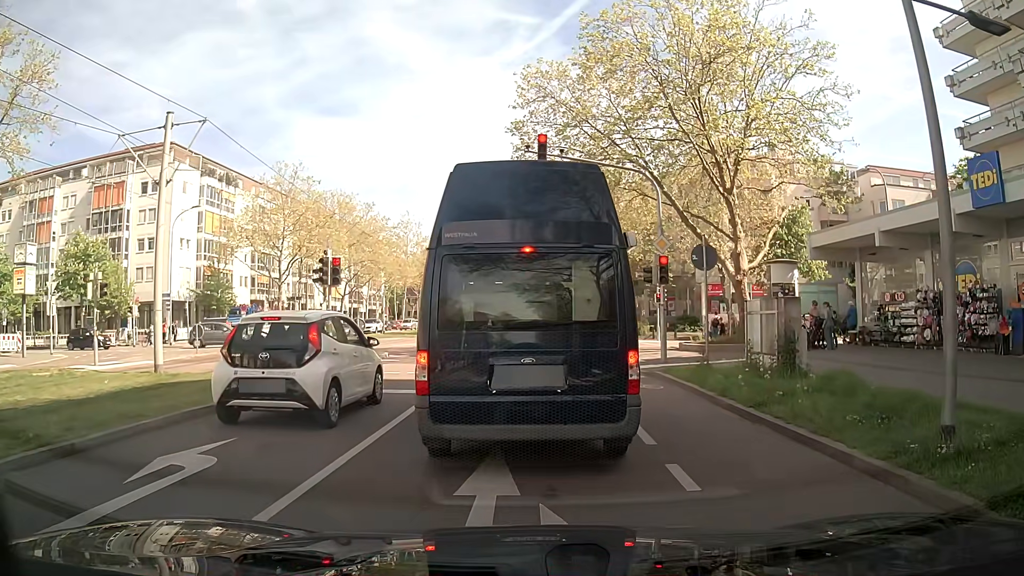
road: tertiary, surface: asphalt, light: Day
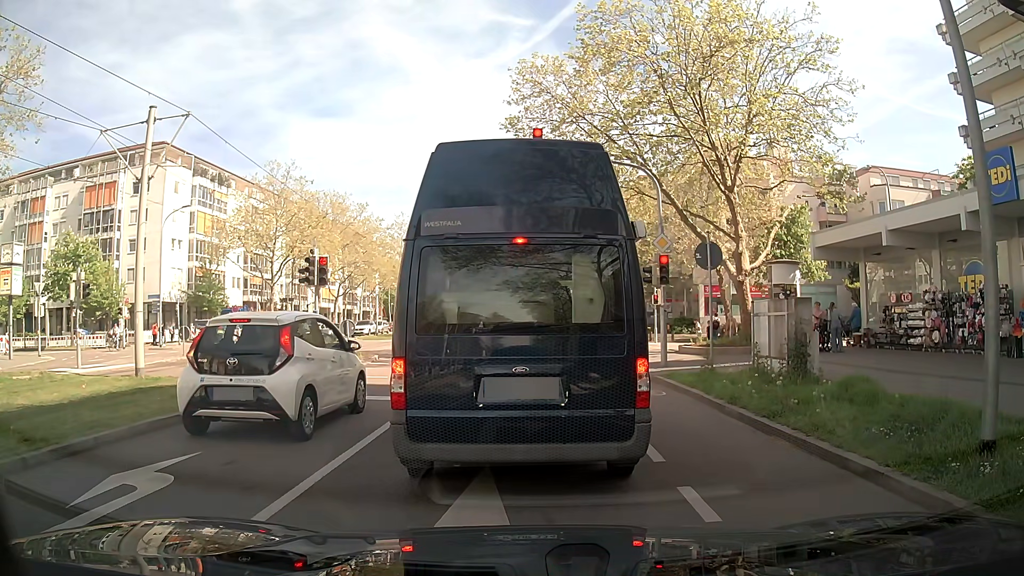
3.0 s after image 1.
(0.0, +0.8) m; 0°
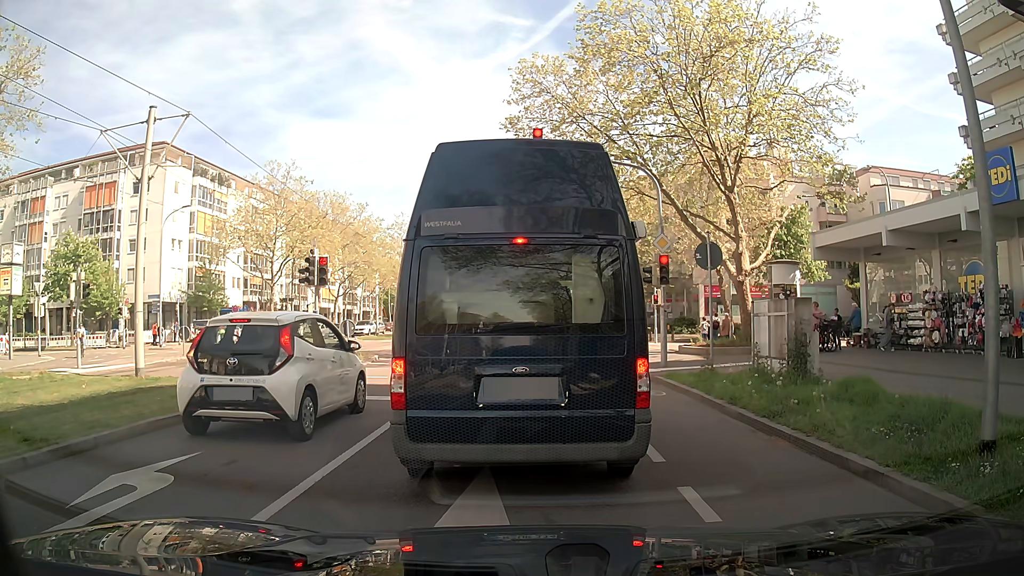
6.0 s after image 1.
(0.0, 0.0) m; 0°
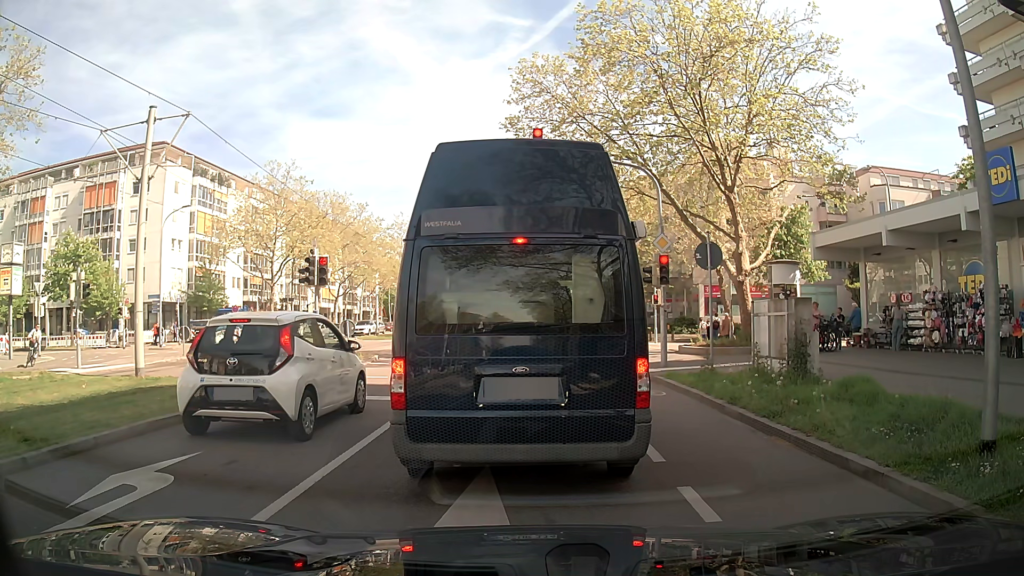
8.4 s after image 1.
(0.0, 0.0) m; 0°
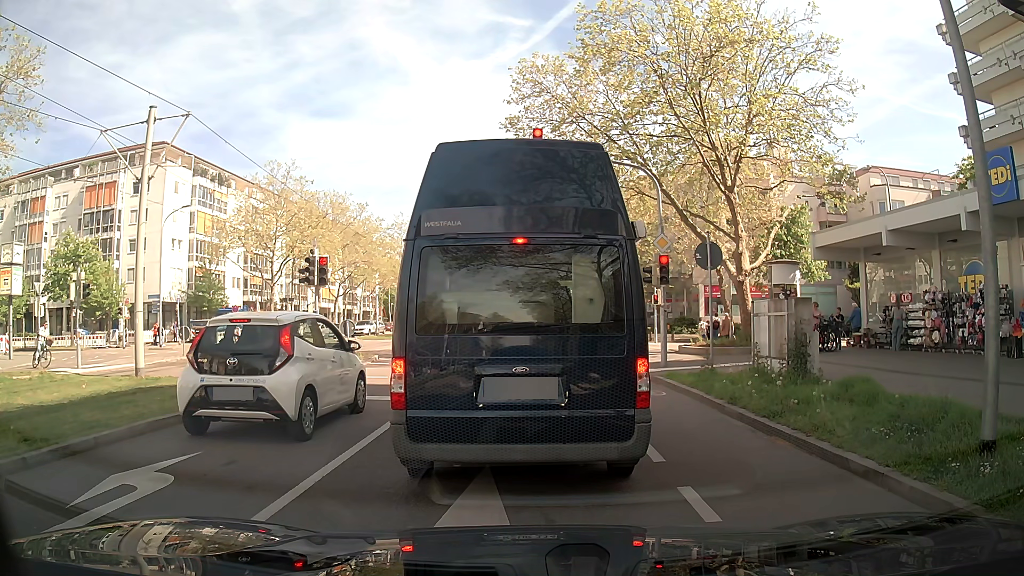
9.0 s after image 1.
(0.0, 0.0) m; 0°
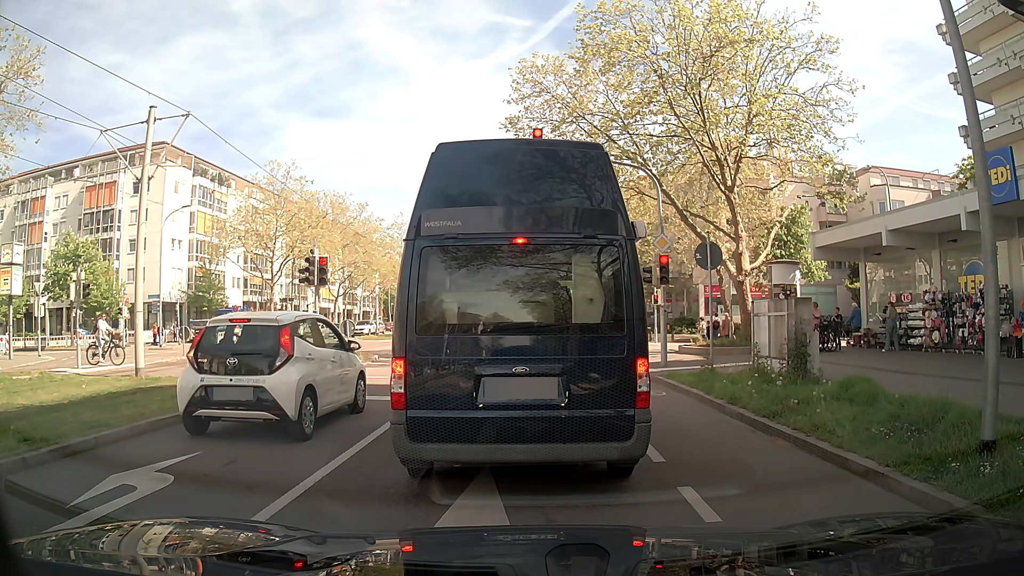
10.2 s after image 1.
(0.0, 0.0) m; 0°
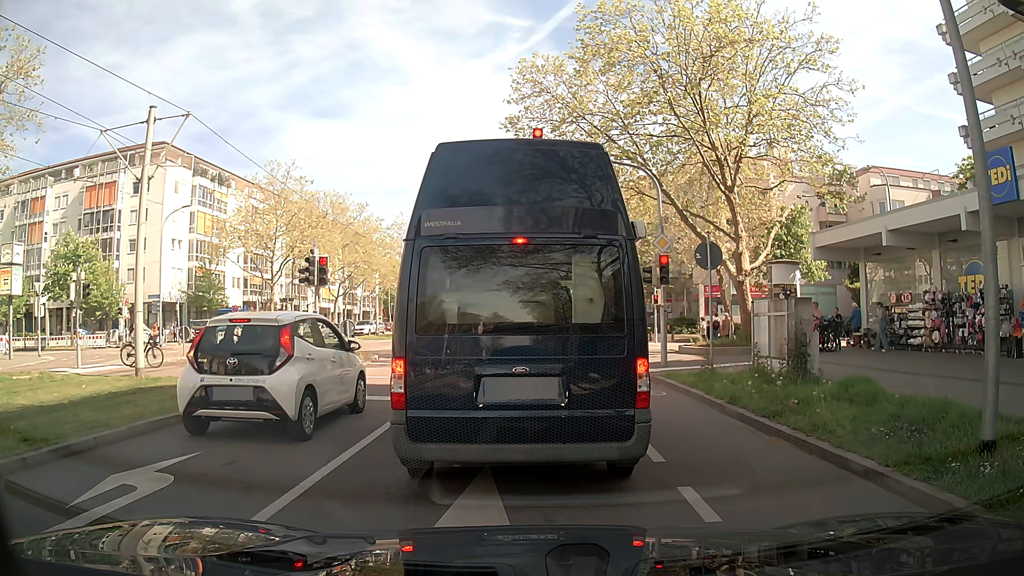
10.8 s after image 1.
(0.0, 0.0) m; 0°
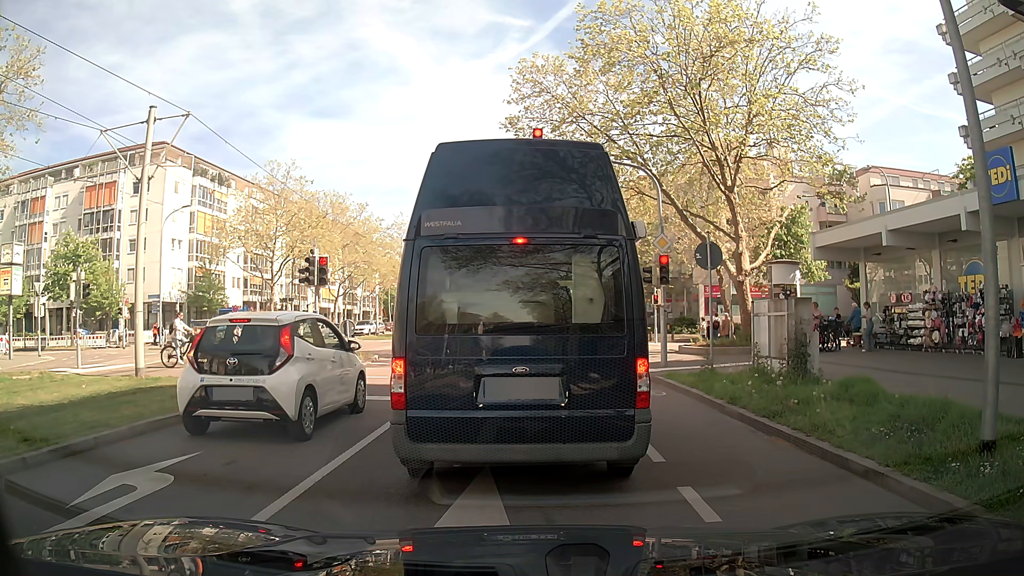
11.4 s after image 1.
(0.0, 0.0) m; 0°
